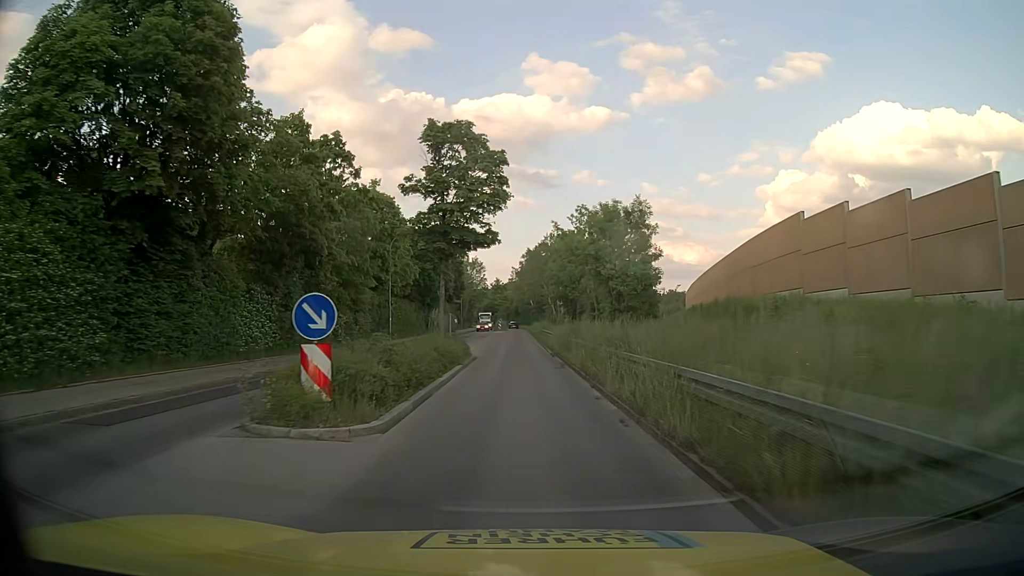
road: tertiary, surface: asphalt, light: Day
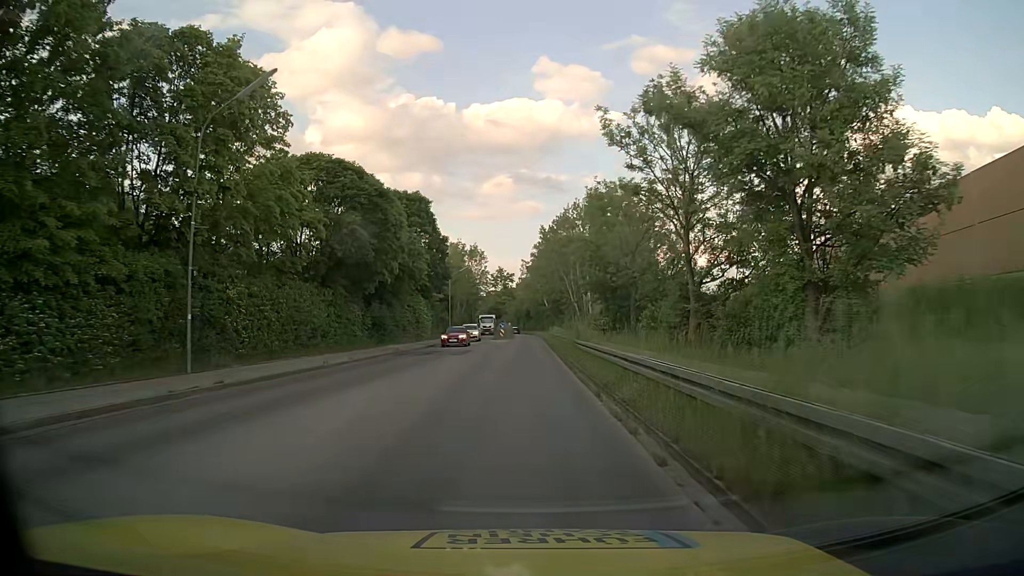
(-0.1, +30.5) m; -1°
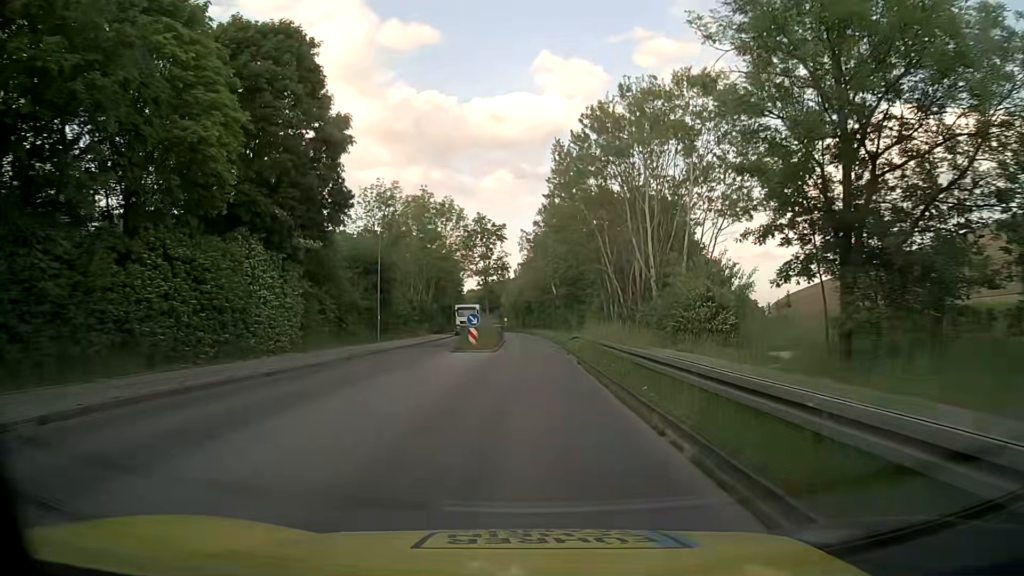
(-0.3, +38.0) m; 0°
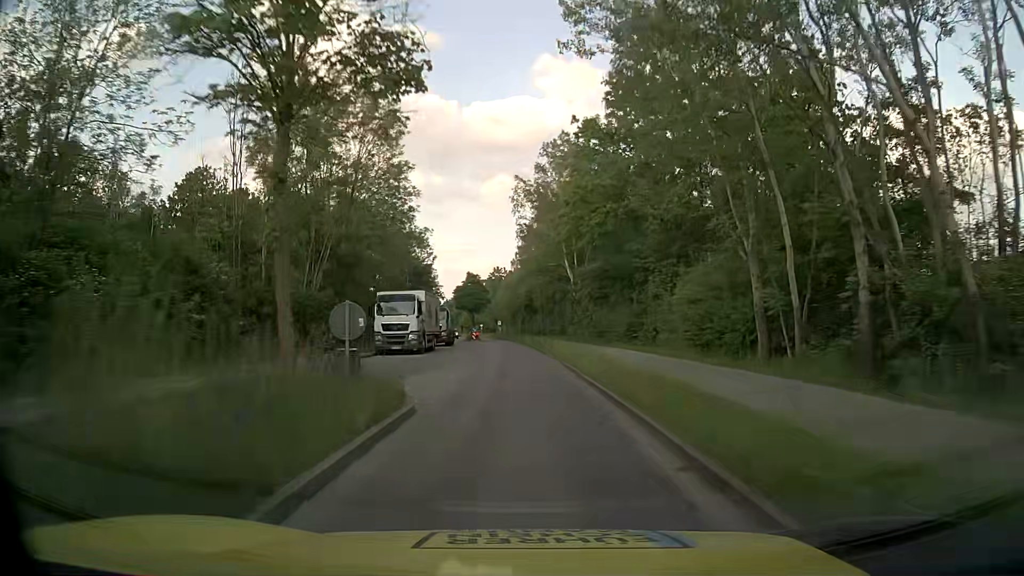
(+0.3, +38.0) m; 0°
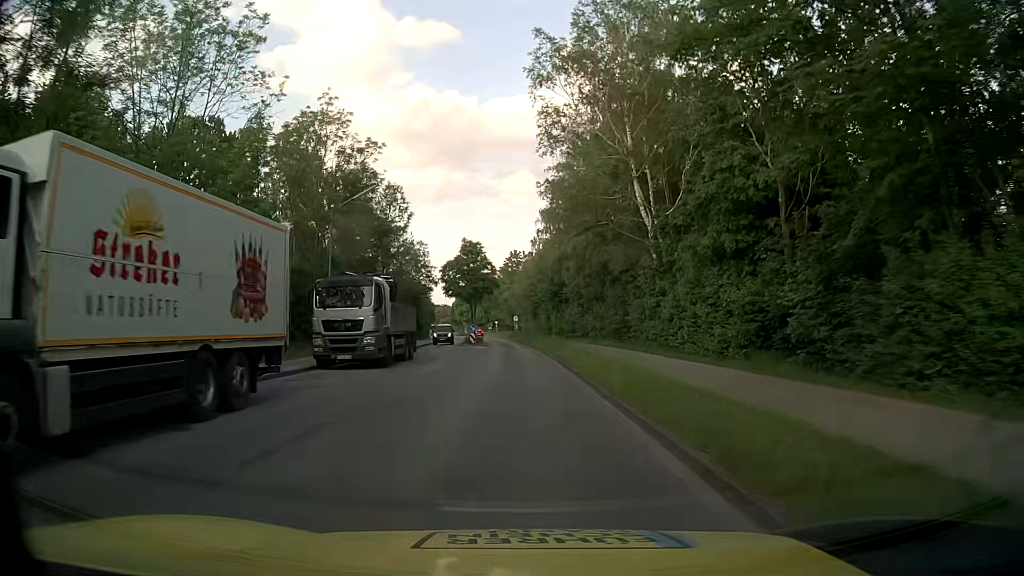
(-0.6, +30.5) m; -2°
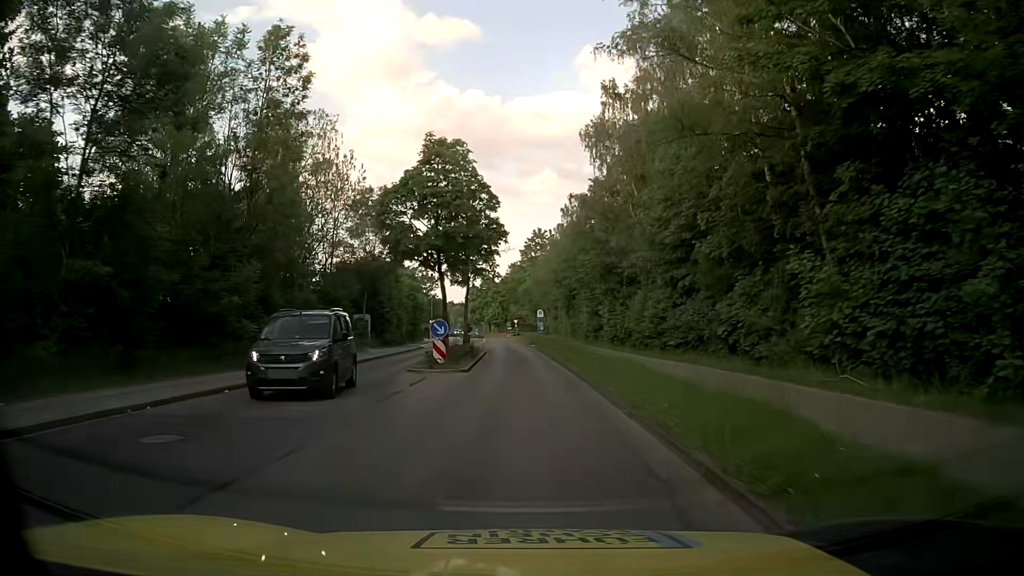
(-0.6, +30.6) m; -3°
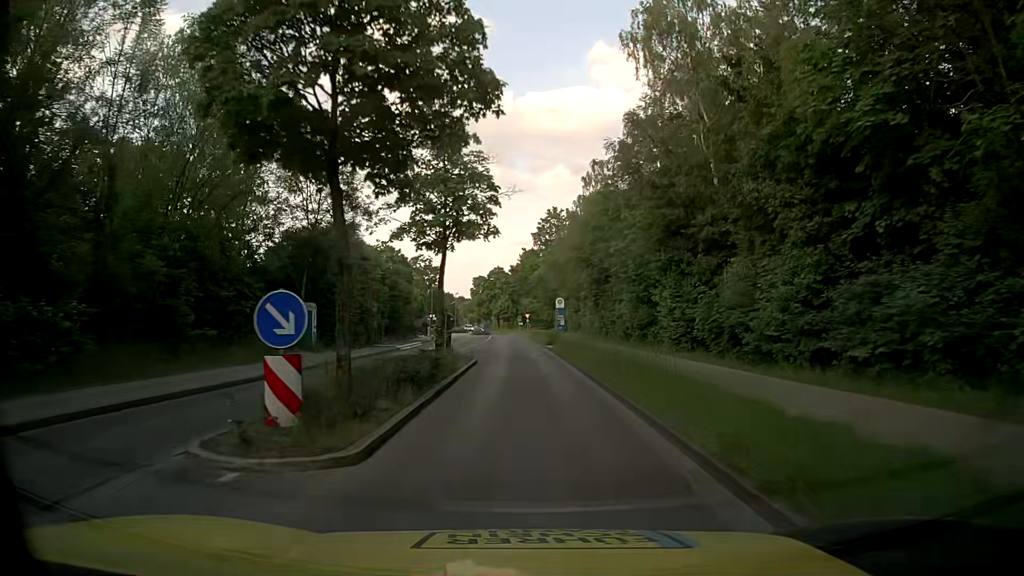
(+0.1, +15.4) m; 0°
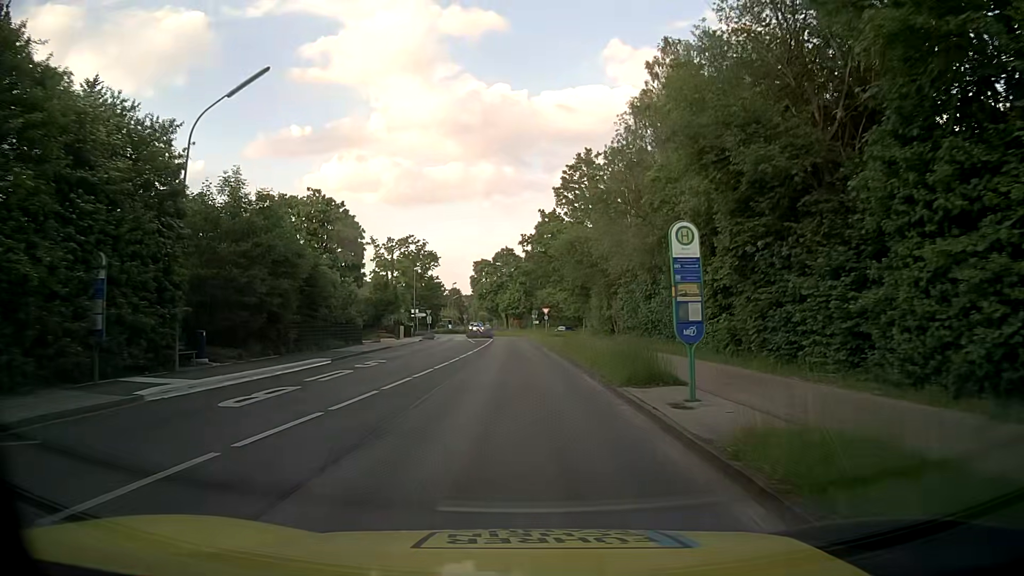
(-0.3, +30.5) m; -2°
